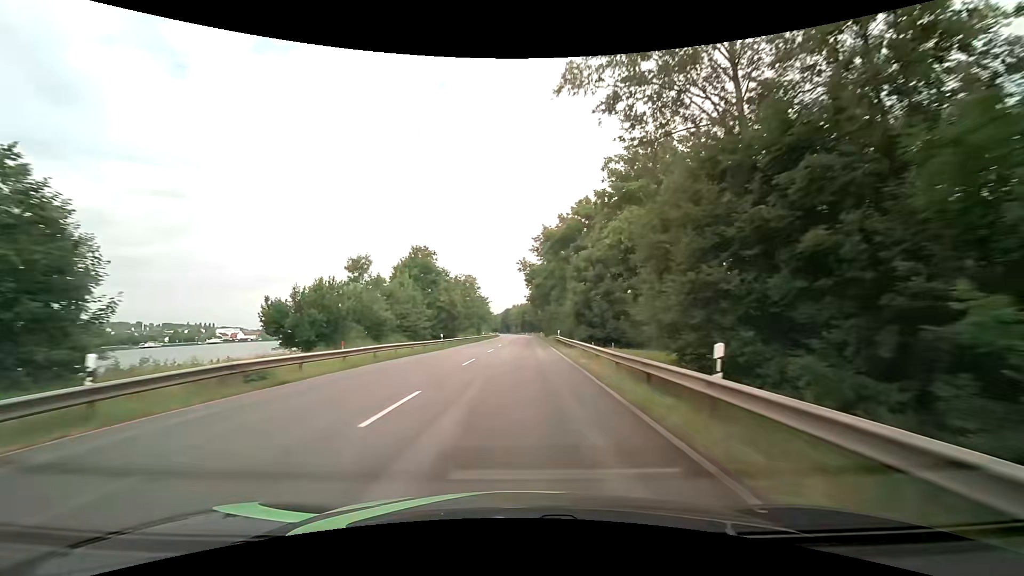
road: primary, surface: asphalt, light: Day
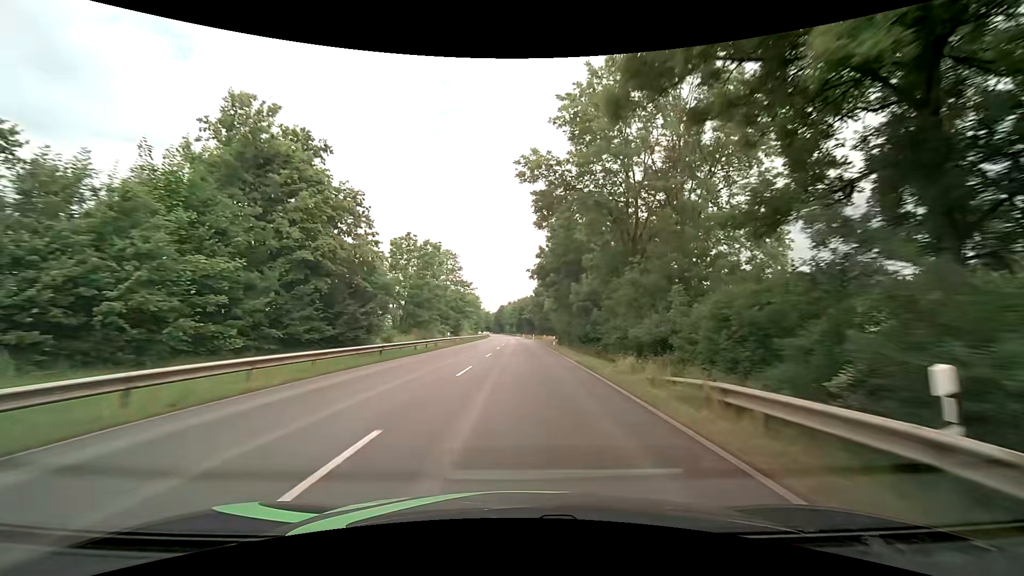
(+0.1, +40.0) m; 0°
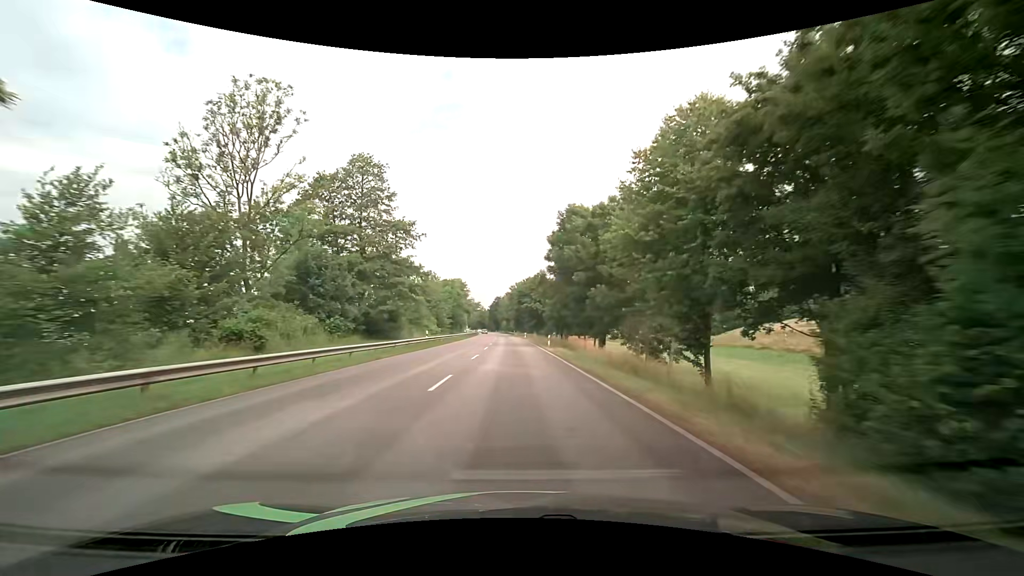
(+0.6, +51.7) m; 0°
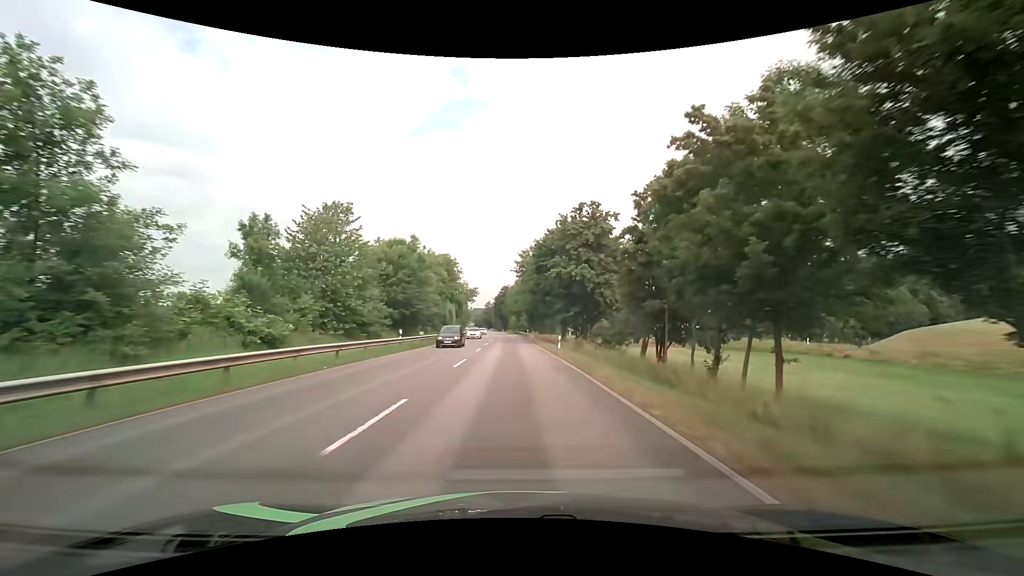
(-0.3, +53.5) m; -1°
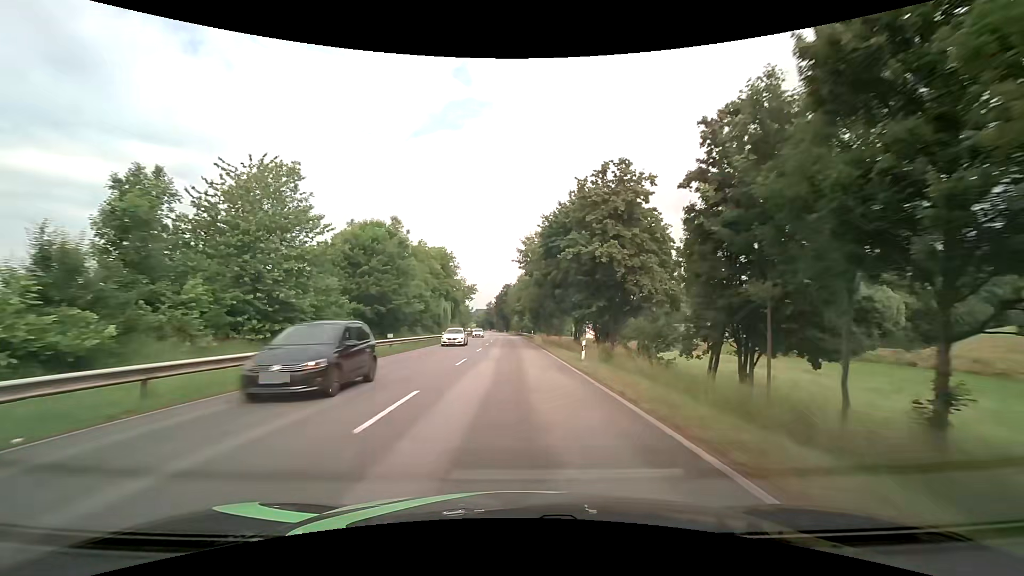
(0.0, +10.8) m; 0°
(0, +10) (0, +20) (0, +30) (0, +40) (0, +50) (-1, +60) (-1, +70) (-1, +80) (-2, +90) (-2, +100) m
